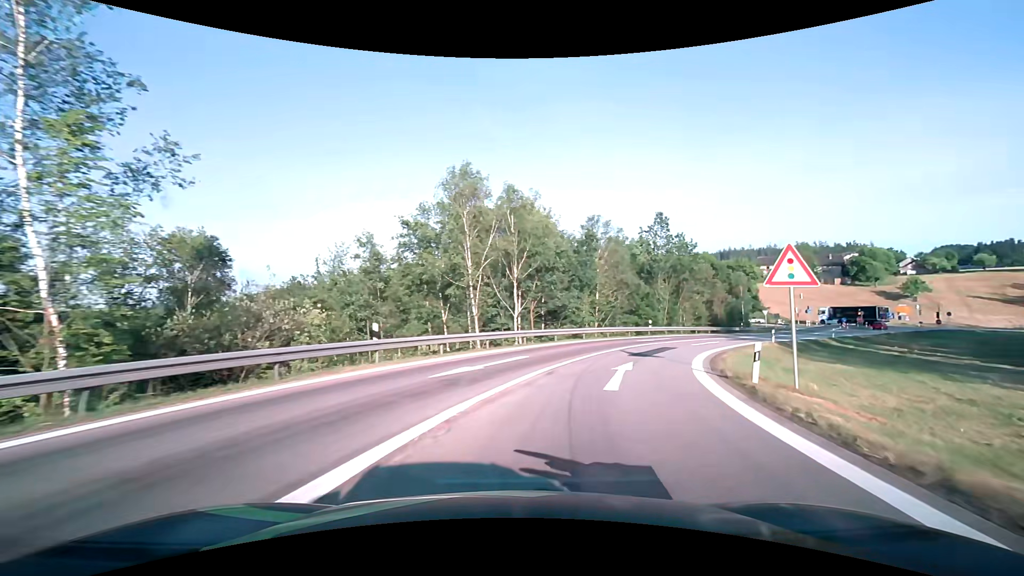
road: motorway_link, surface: asphalt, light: Day
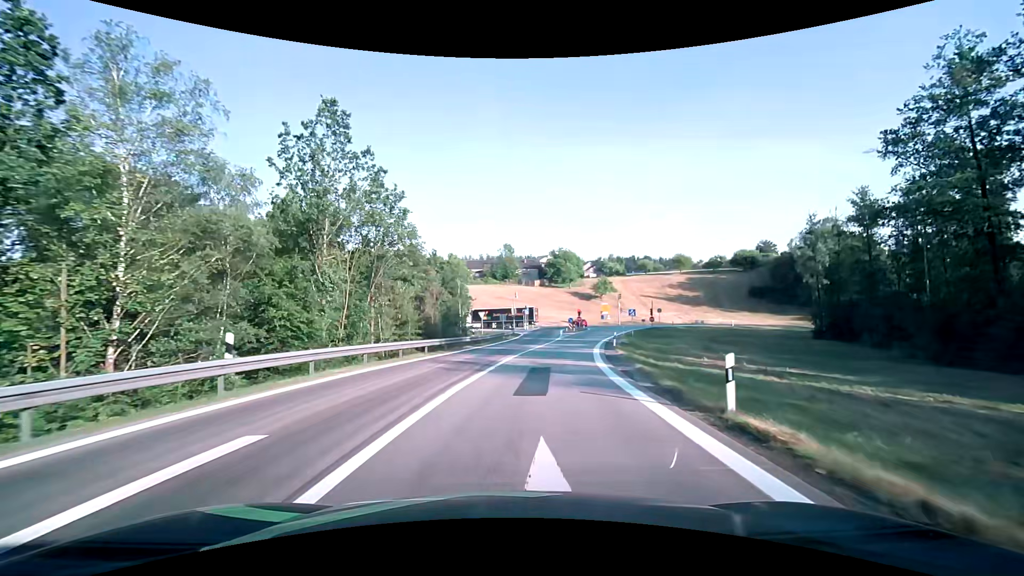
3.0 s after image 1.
(+10.7, +30.7) m; +33°
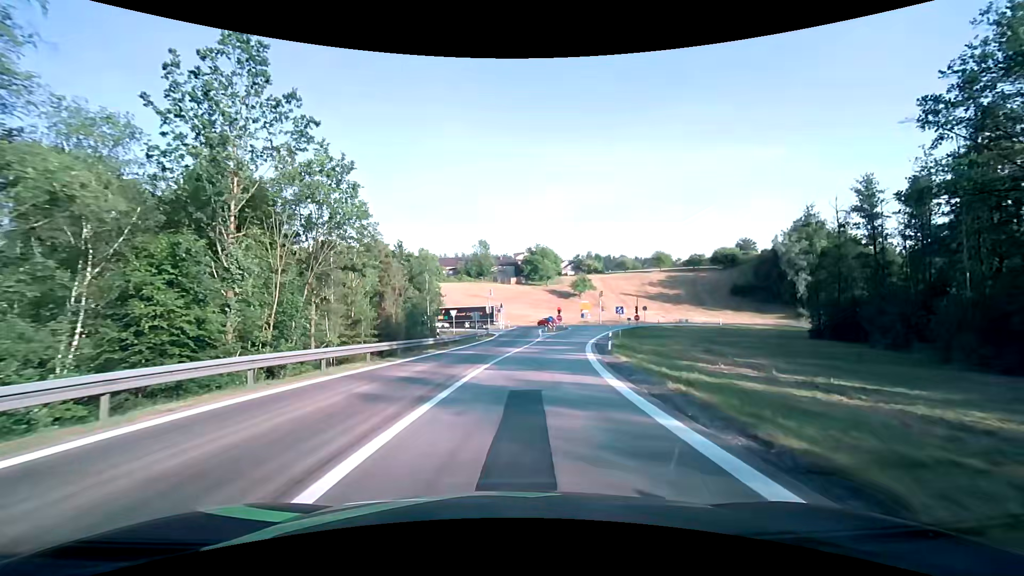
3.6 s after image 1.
(+0.2, +6.5) m; +3°
(0, +10) (+1, +20) (+2, +30) (+3, +40) (+5, +50) (+7, +60) (+9, +69) (+11, +79) (+9, +89) (+2, +95) m
